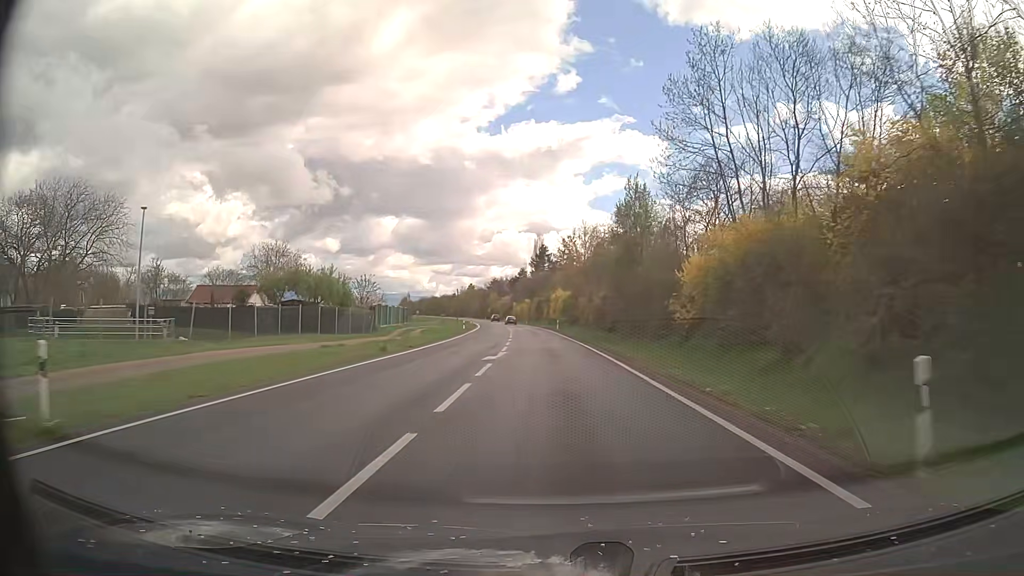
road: secondary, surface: asphalt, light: Day
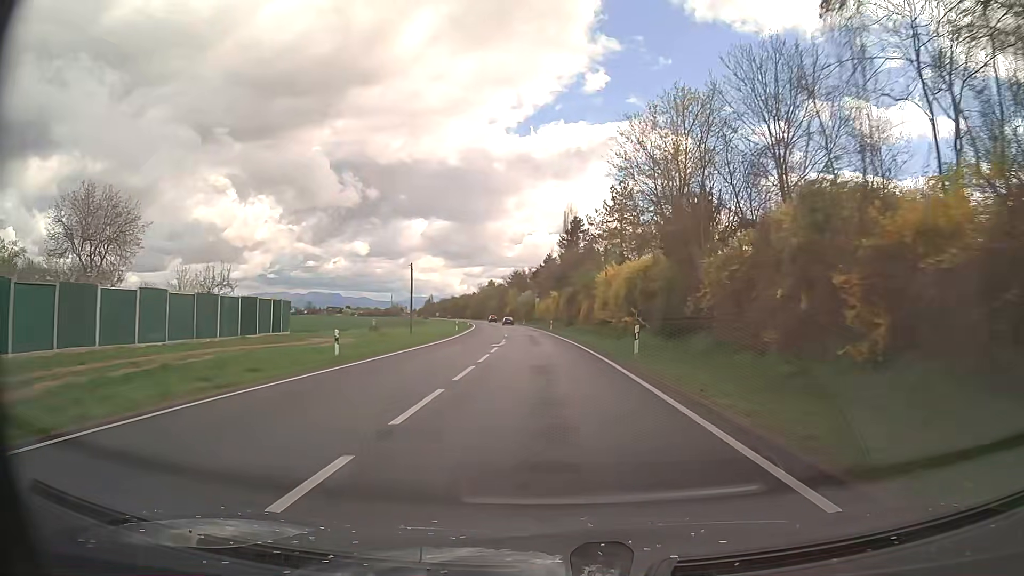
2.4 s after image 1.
(-1.2, +49.7) m; -3°
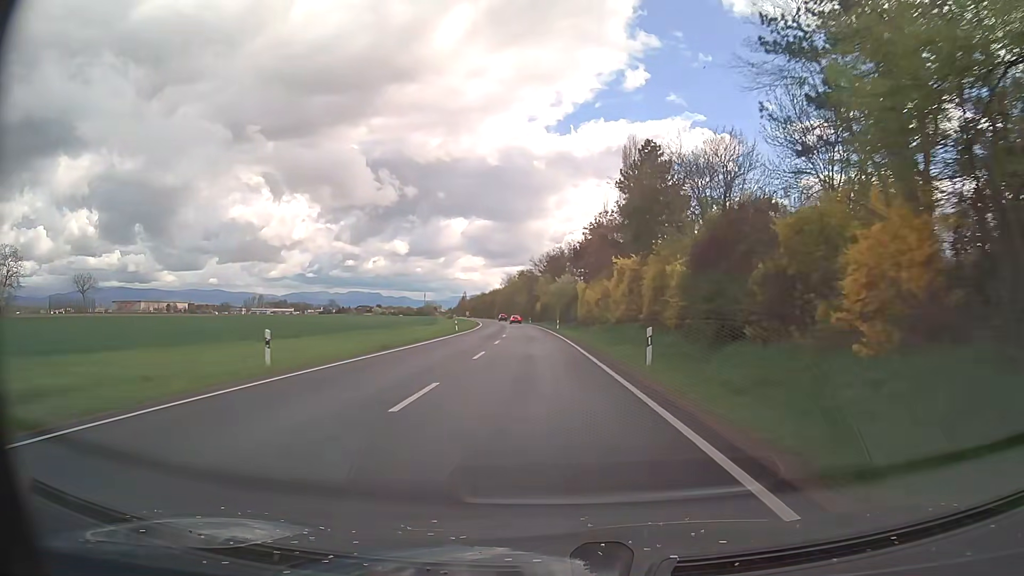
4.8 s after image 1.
(-1.5, +53.4) m; -3°
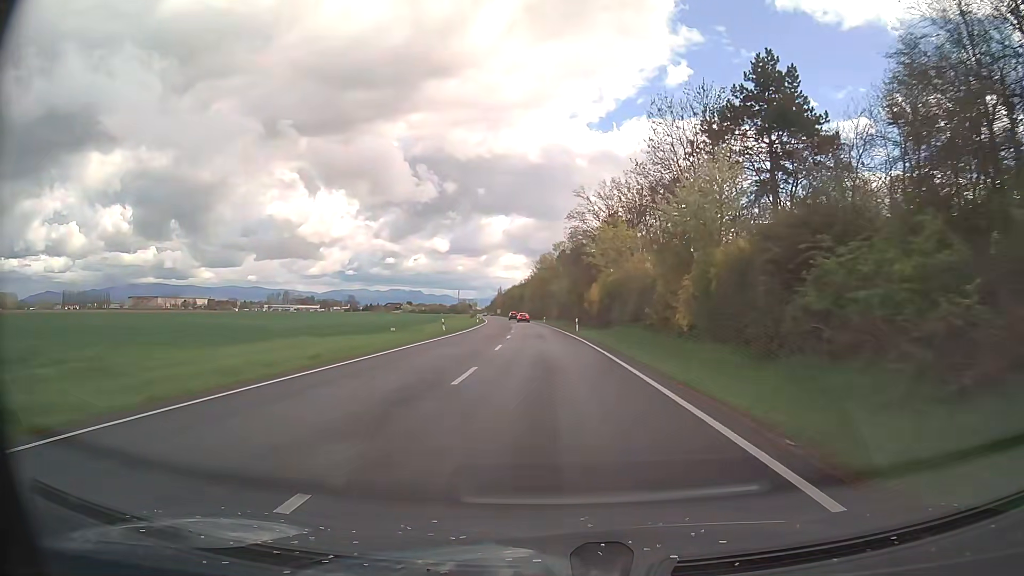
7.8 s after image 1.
(-2.7, +68.7) m; -4°
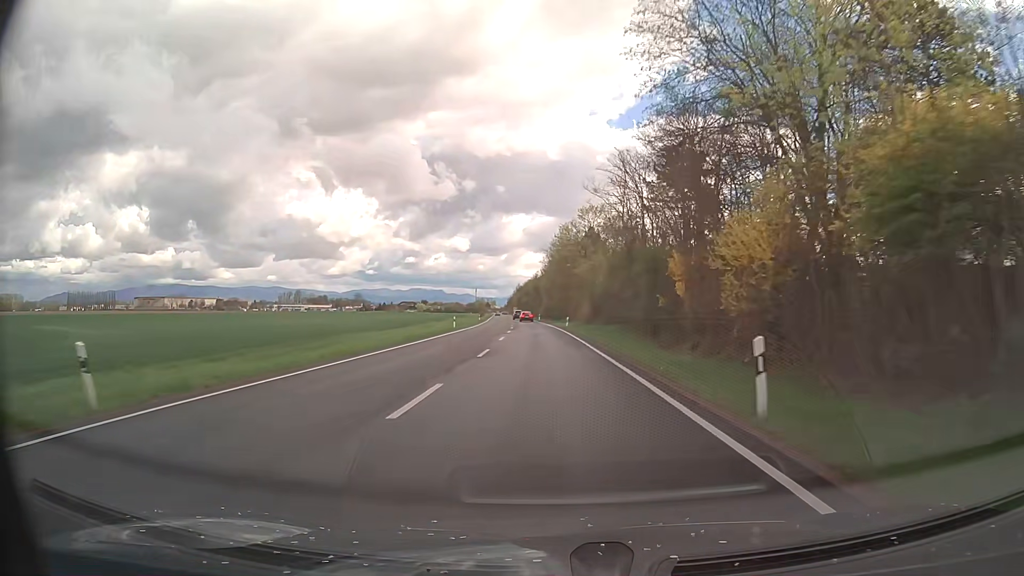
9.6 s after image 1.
(-0.6, +40.1) m; -2°
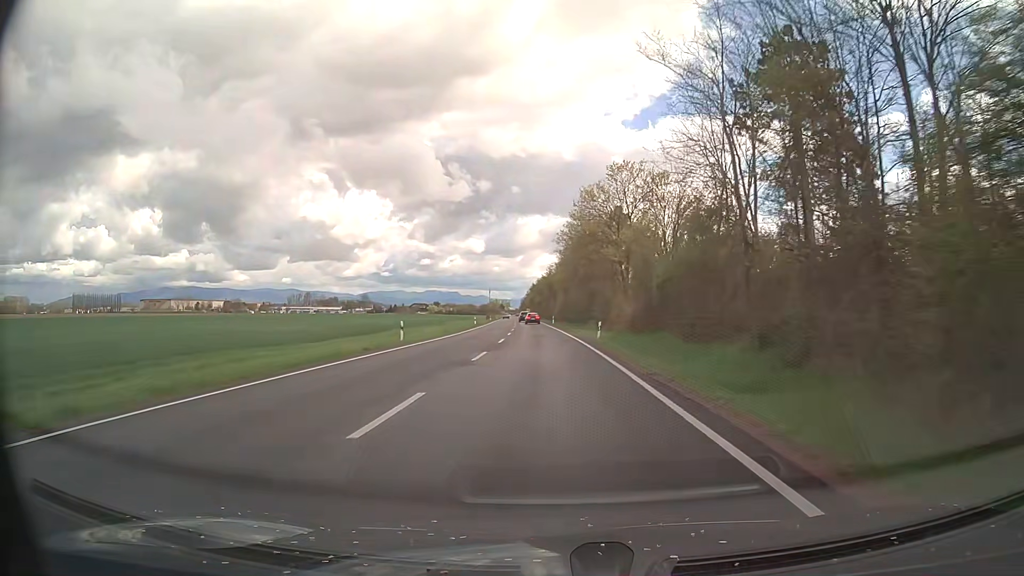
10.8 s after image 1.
(-0.2, +25.3) m; -1°
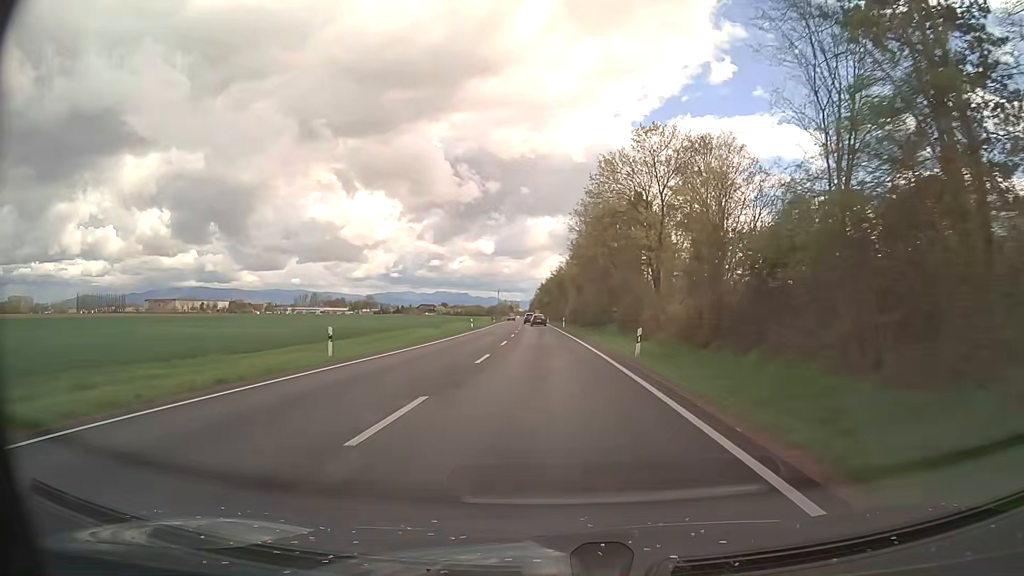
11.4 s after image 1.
(-0.1, +12.3) m; -1°
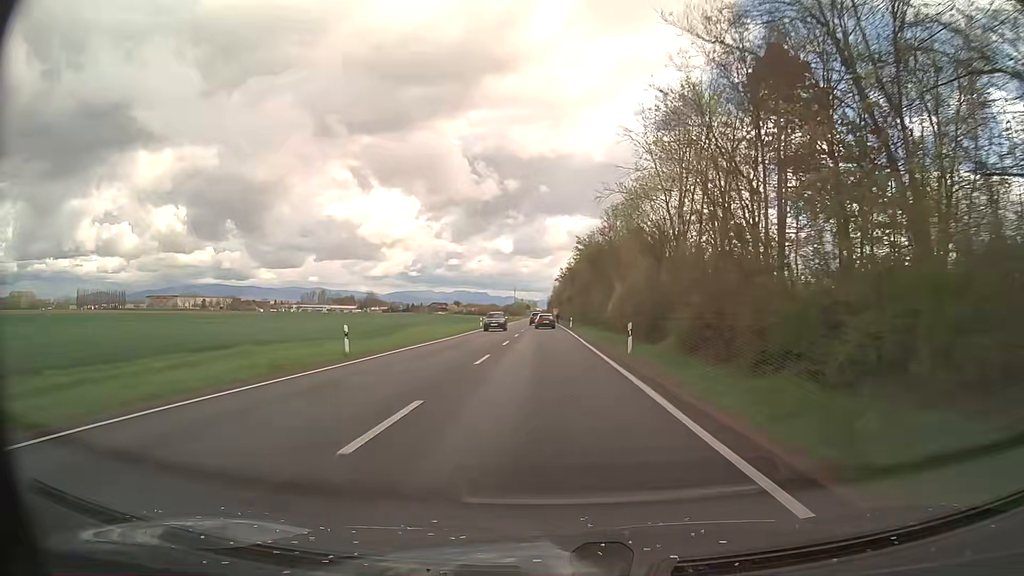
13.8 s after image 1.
(-0.9, +48.7) m; -2°
(0, +10) (0, +20) (0, +30) (0, +40) (-1, +50) (-1, +60) (-1, +70) (-1, +80) (-1, +90) (-1, +100) m
